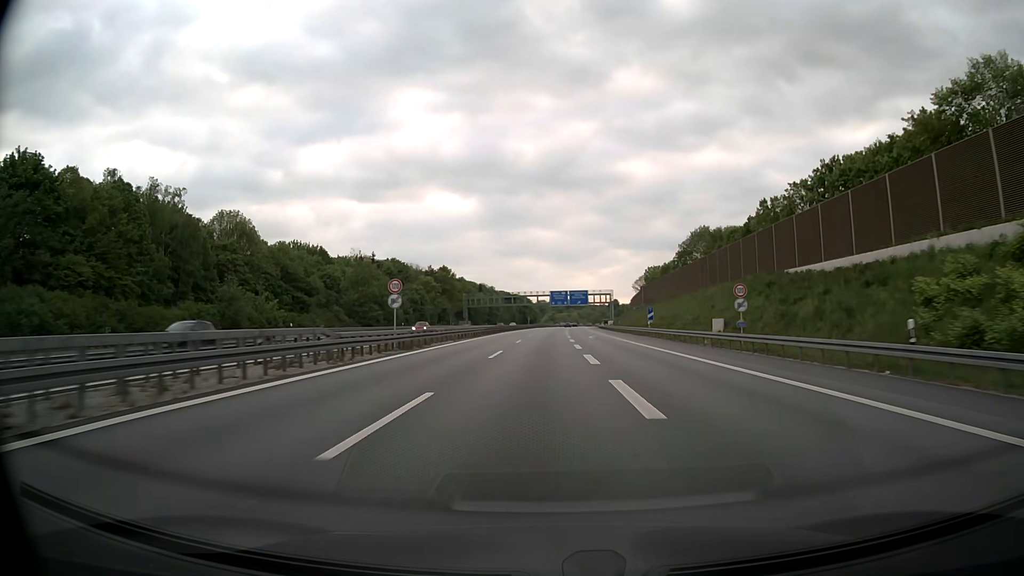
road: motorway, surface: asphalt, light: Day
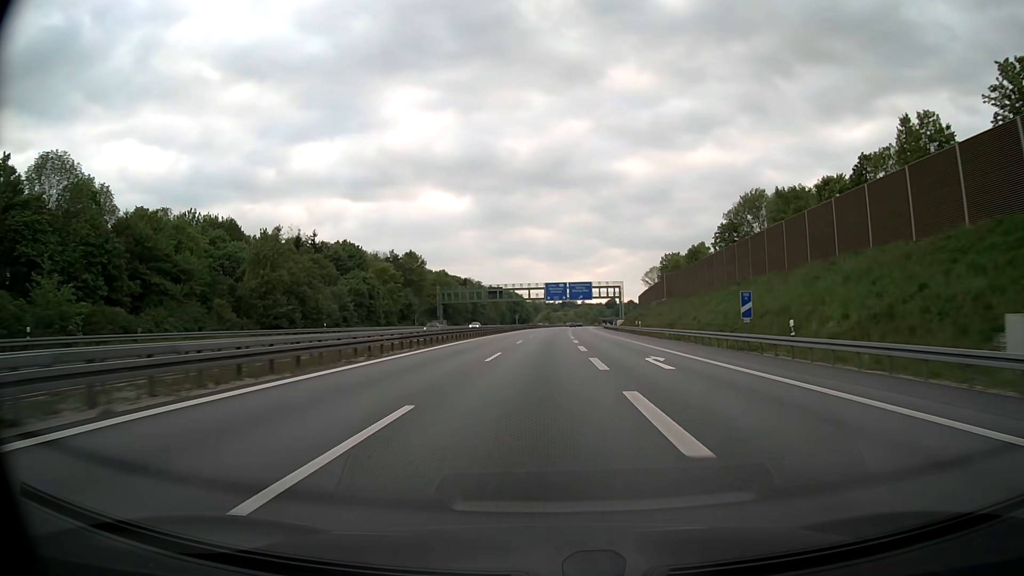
(+0.2, +38.8) m; +1°
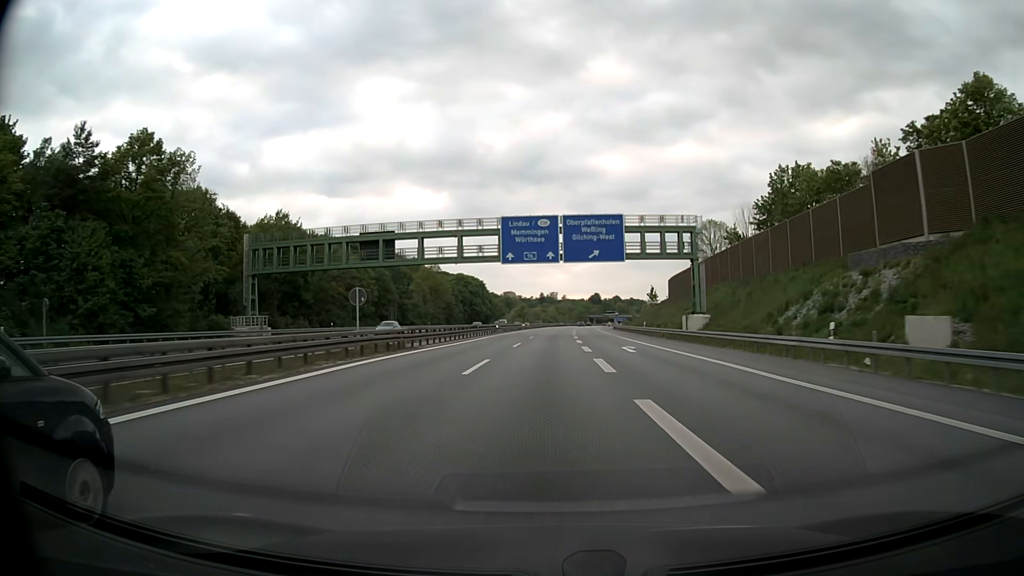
(+1.6, +97.6) m; +2°
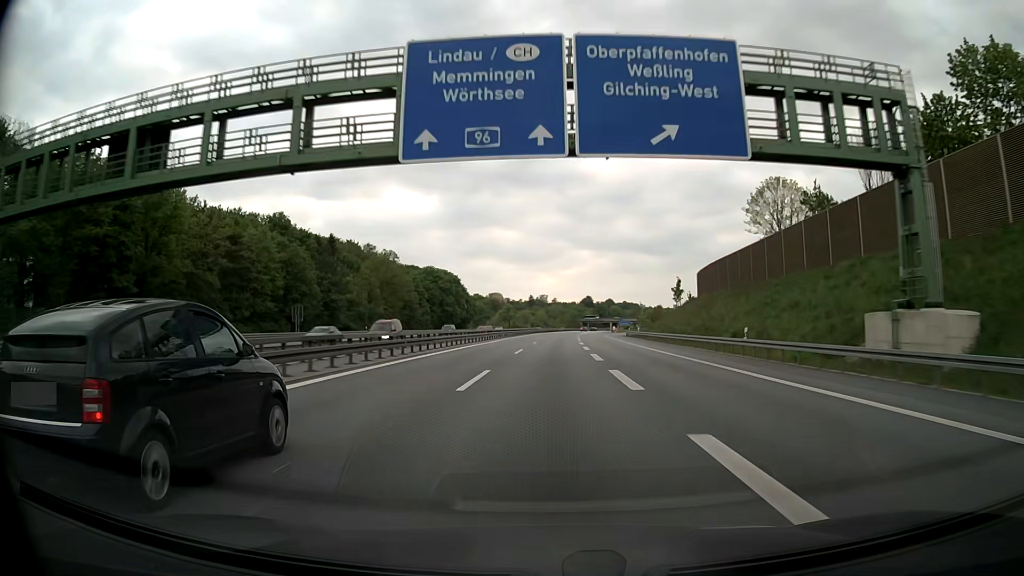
(+0.1, +39.6) m; +1°
(0, +10) (0, +20) (0, +30) (0, +40) (+1, +50) (+1, +60) (+1, +70) (+2, +80) (+2, +90) (+2, +100) m
